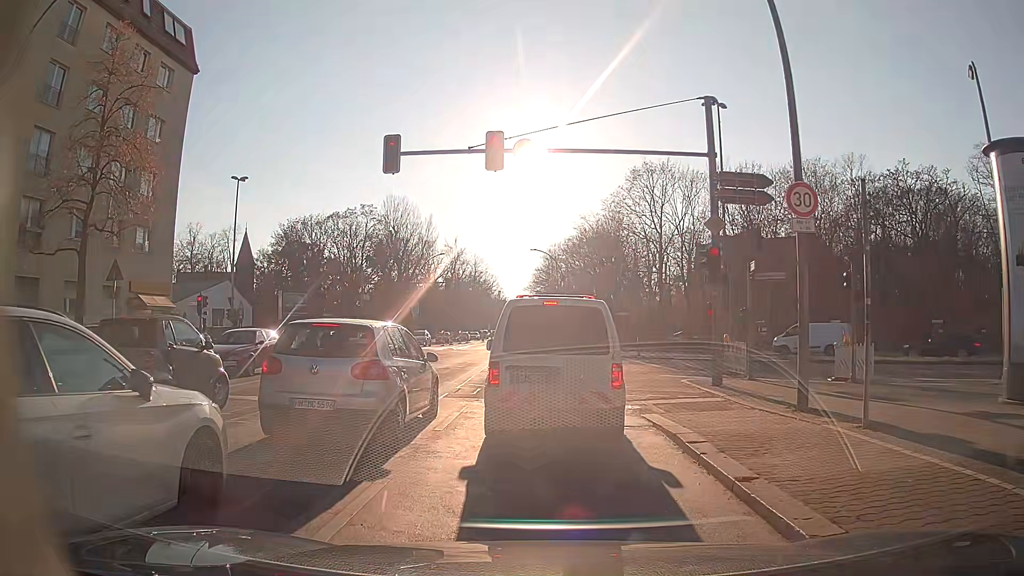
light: Day
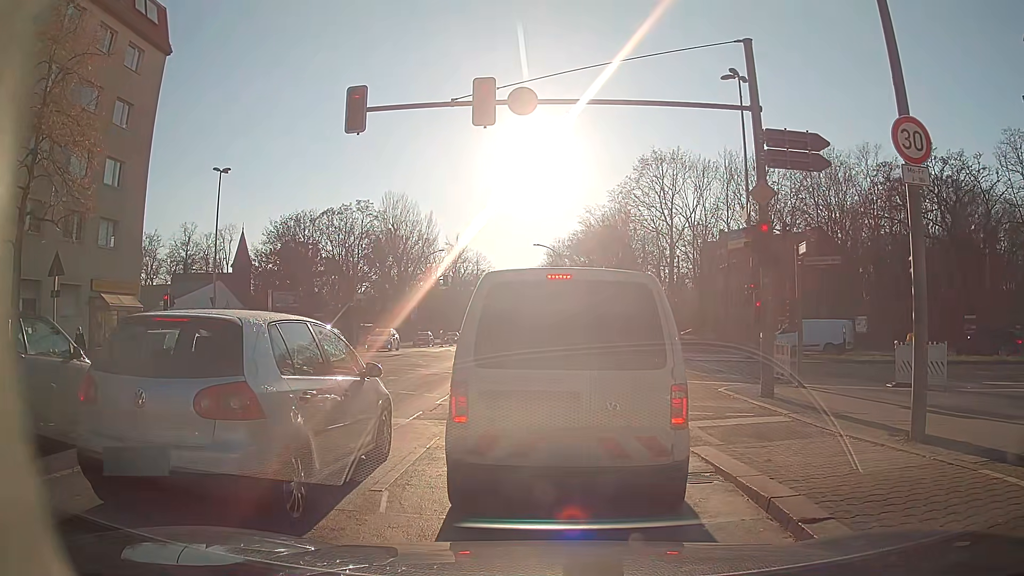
(-0.1, +3.4) m; -1°
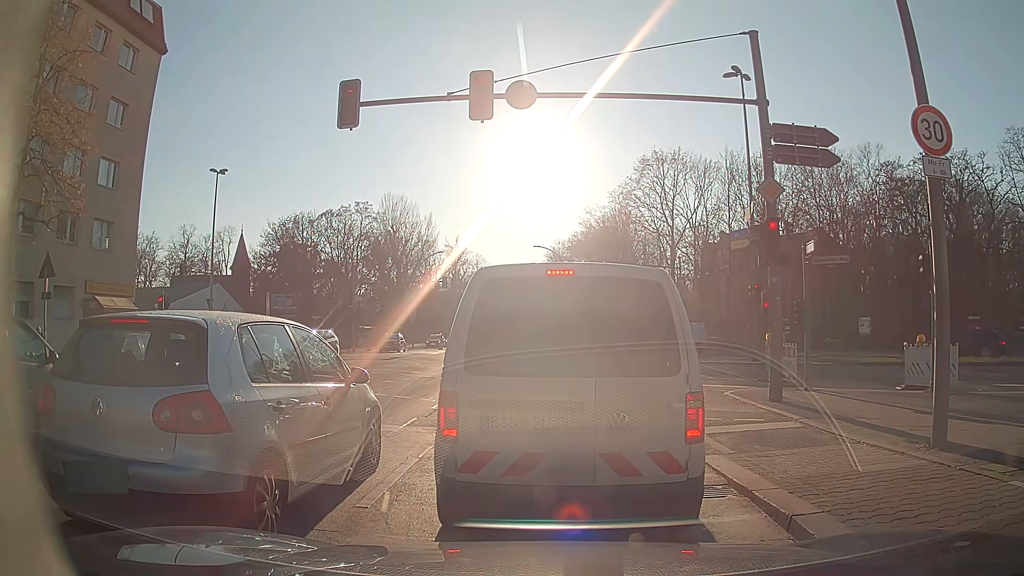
(0.0, +0.5) m; 0°
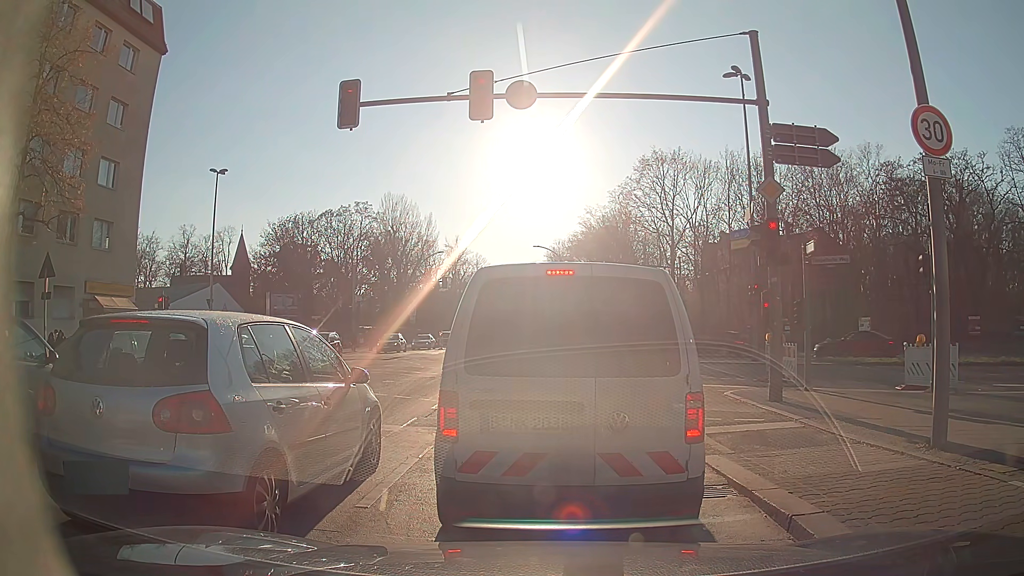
(0.0, 0.0) m; 0°
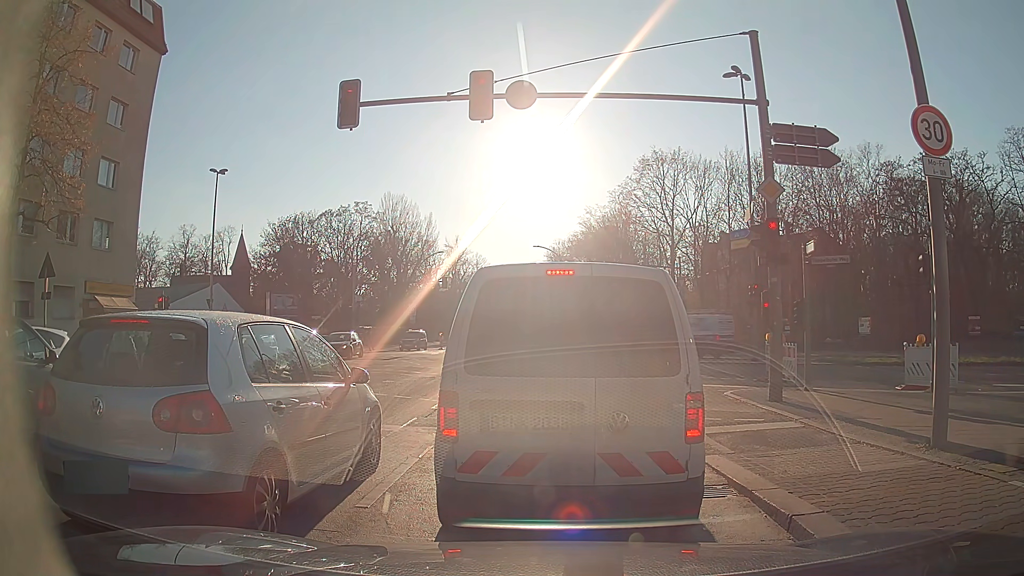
(0.0, 0.0) m; 0°
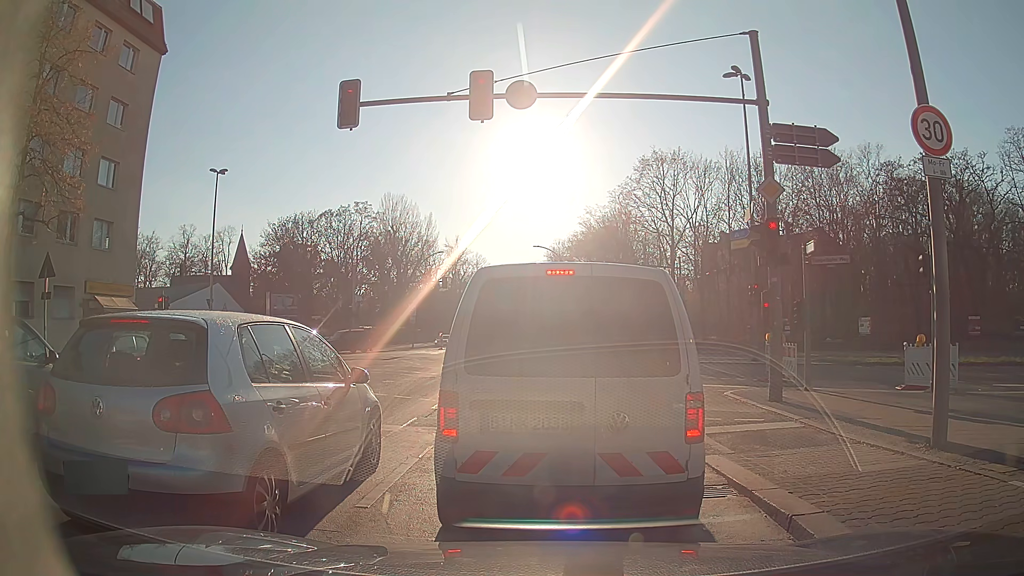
(0.0, 0.0) m; 0°
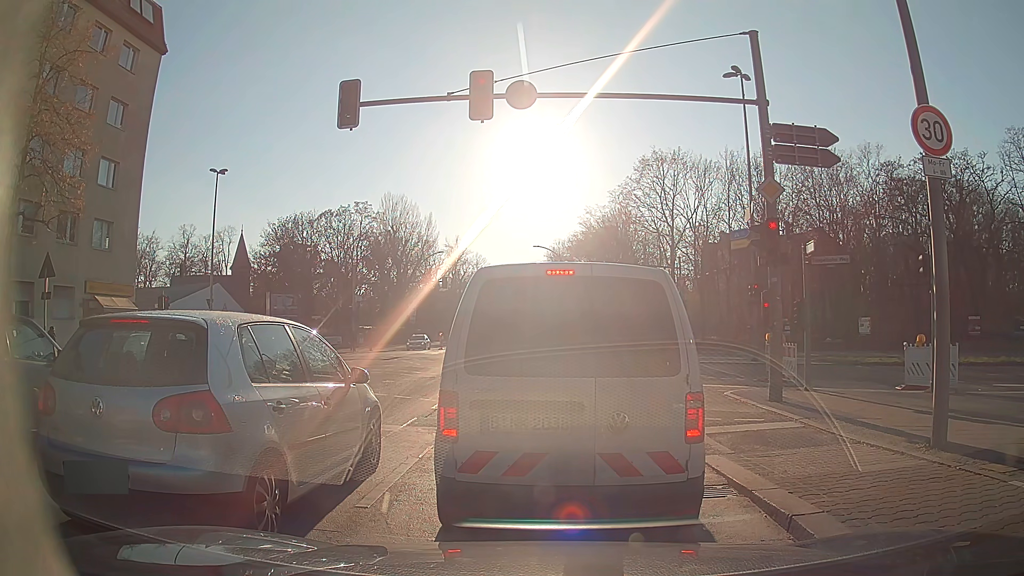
(0.0, 0.0) m; 0°
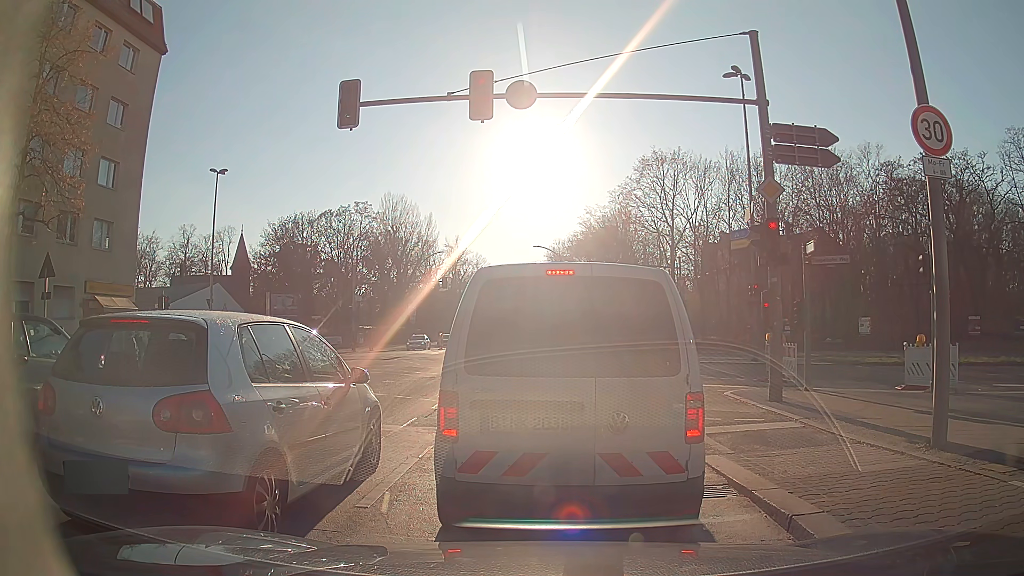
(0.0, 0.0) m; 0°
(0, +10) (0, +20) (0, +30) (0, +40) (-1, +50) (-1, +60) (-1, +70) (-1, +80) (-1, +90) (-2, +100) m
